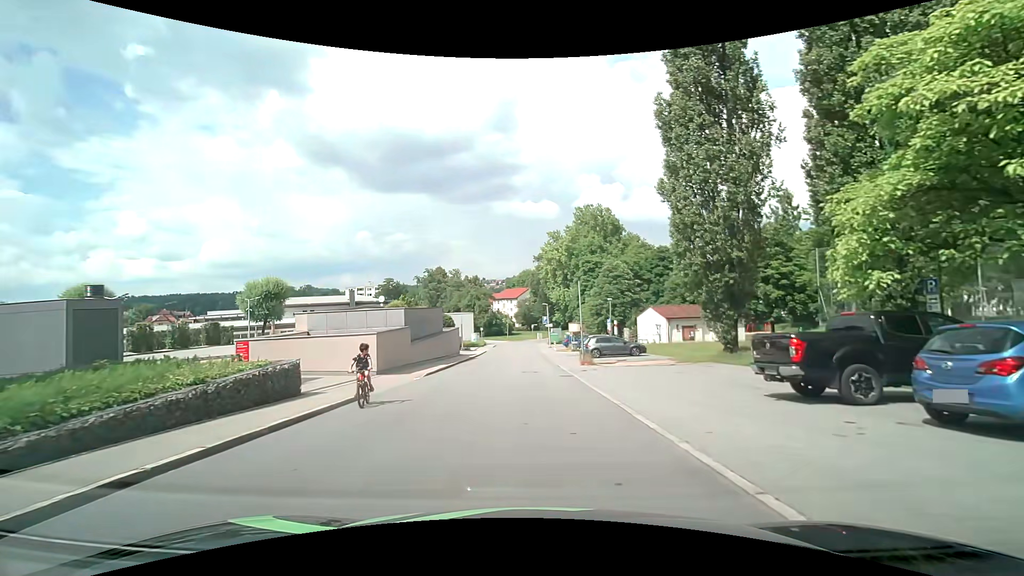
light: Day
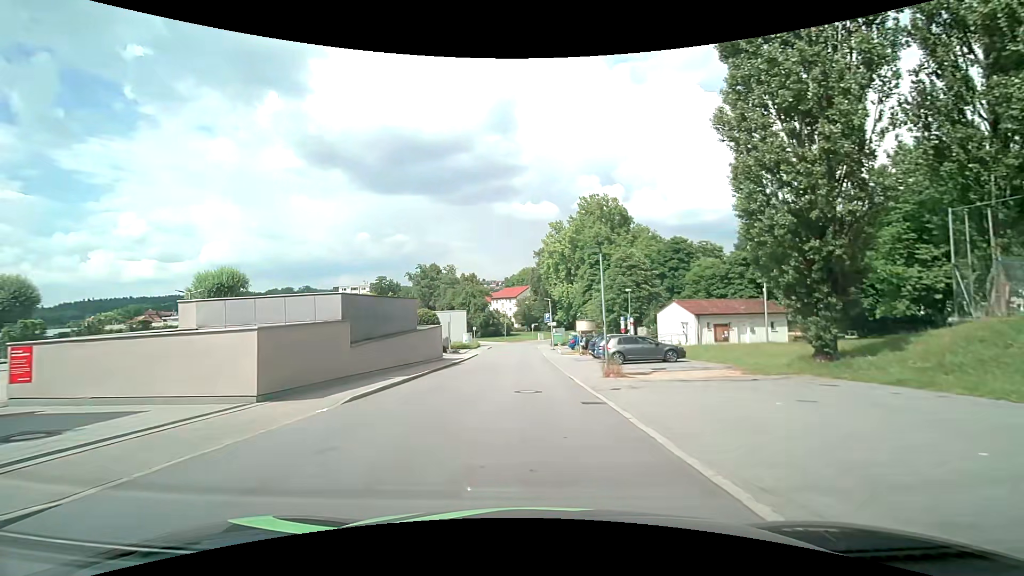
(+0.1, +8.8) m; 0°
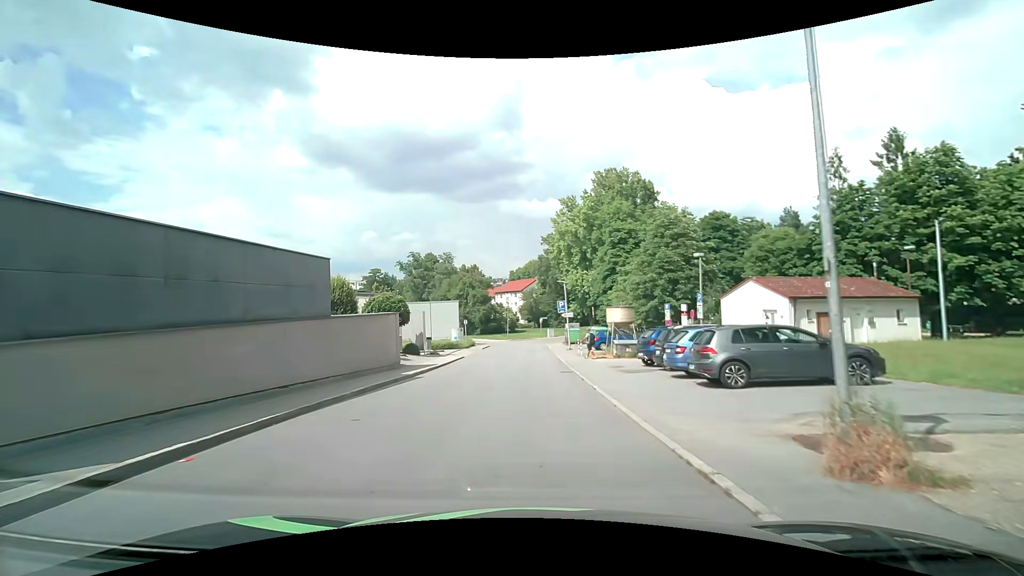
(0.0, +13.8) m; -1°
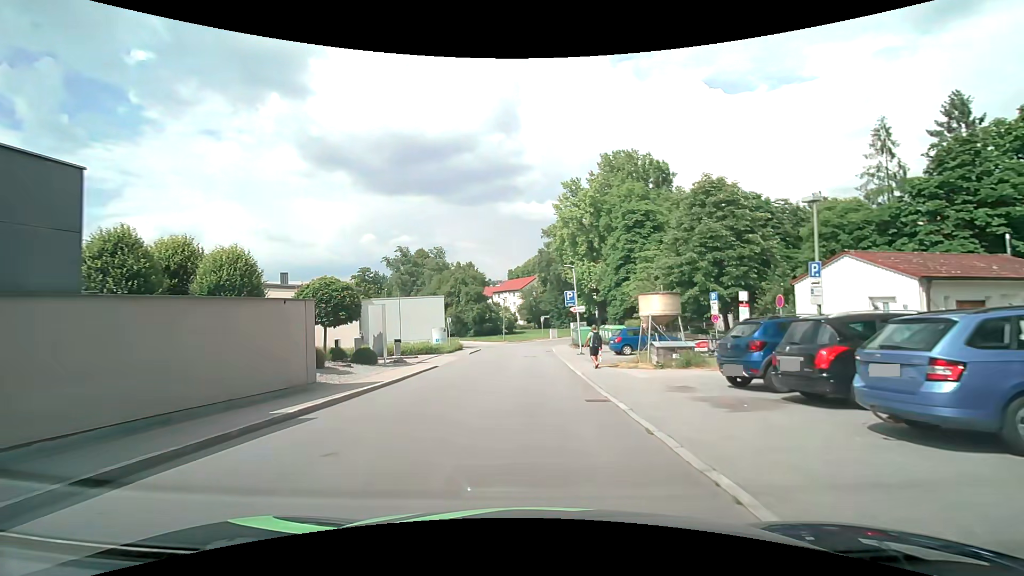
(0.0, +9.1) m; +1°
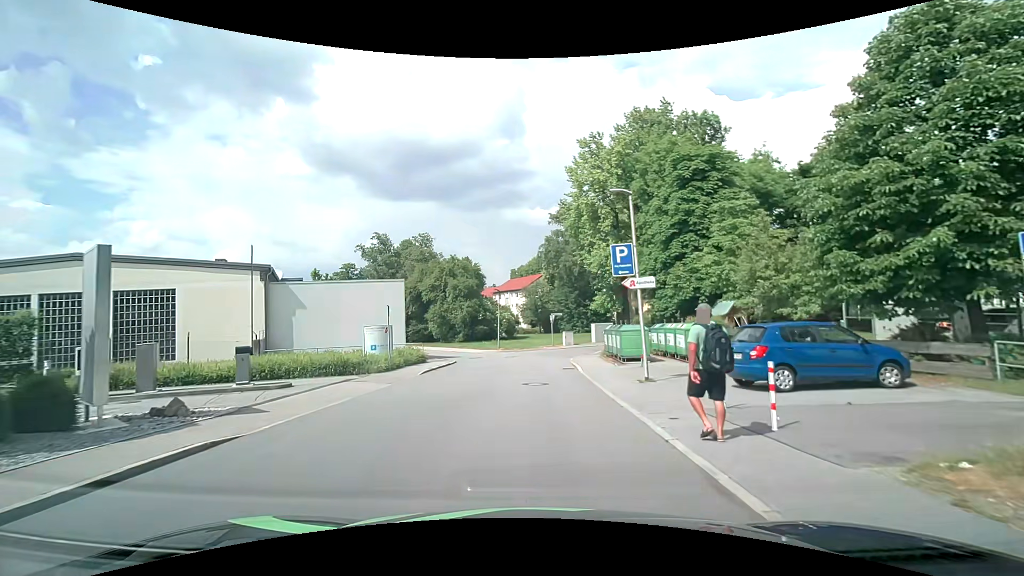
(-0.2, +16.3) m; -1°
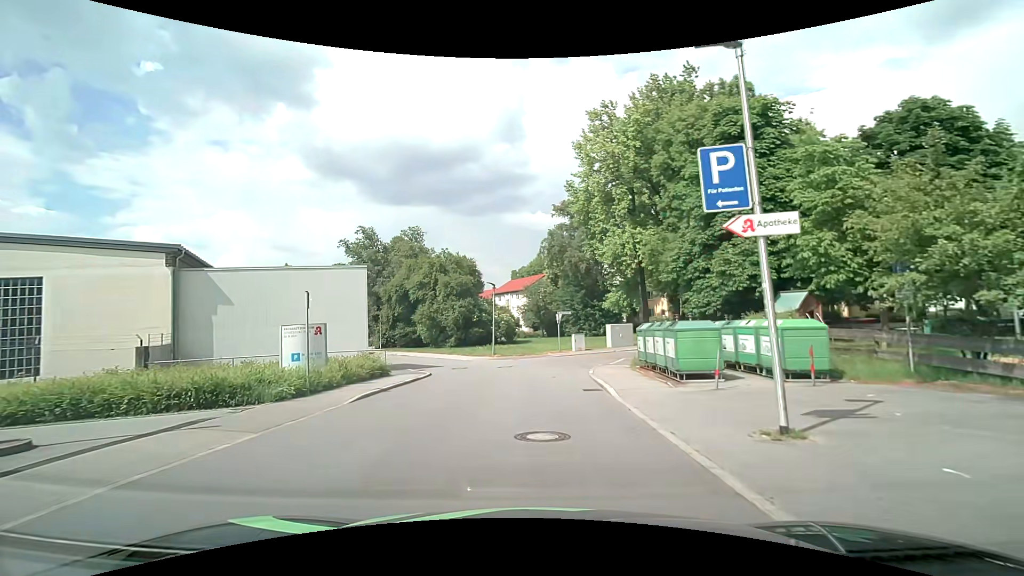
(0.0, +7.4) m; 0°
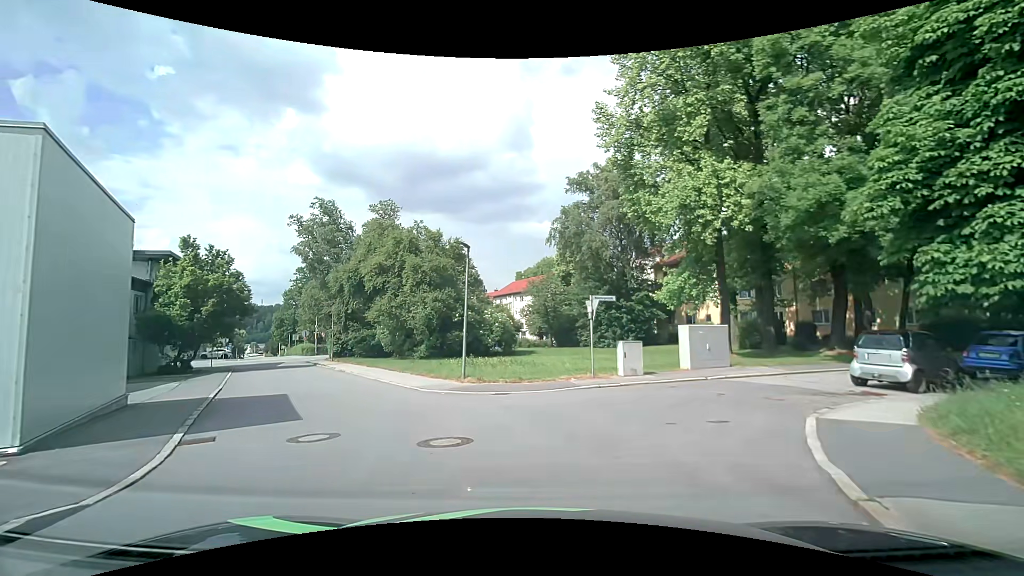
(0.0, +16.2) m; -1°
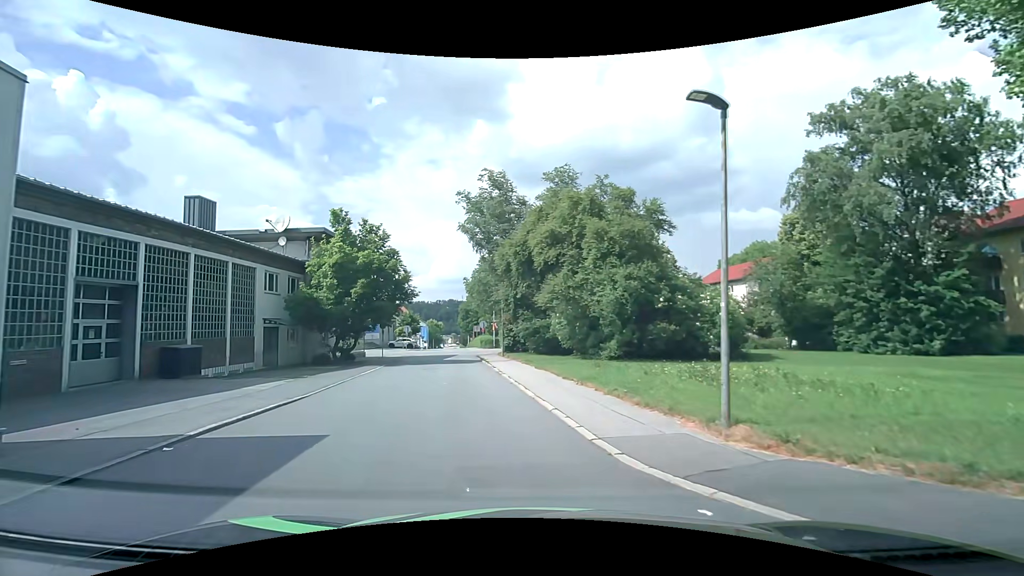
(-1.7, +10.5) m; -21°
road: residential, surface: asphalt
